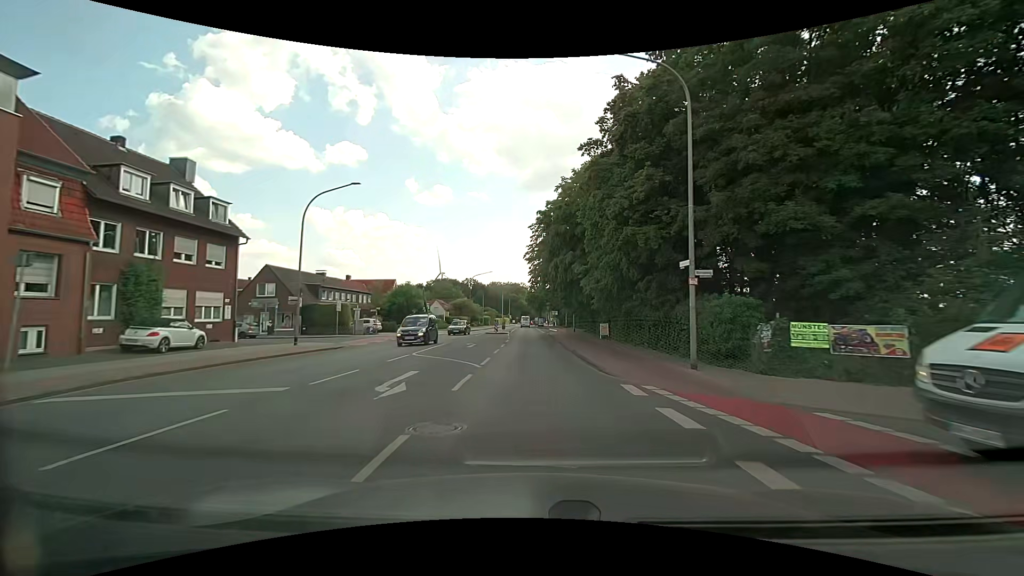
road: secondary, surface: asphalt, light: Day
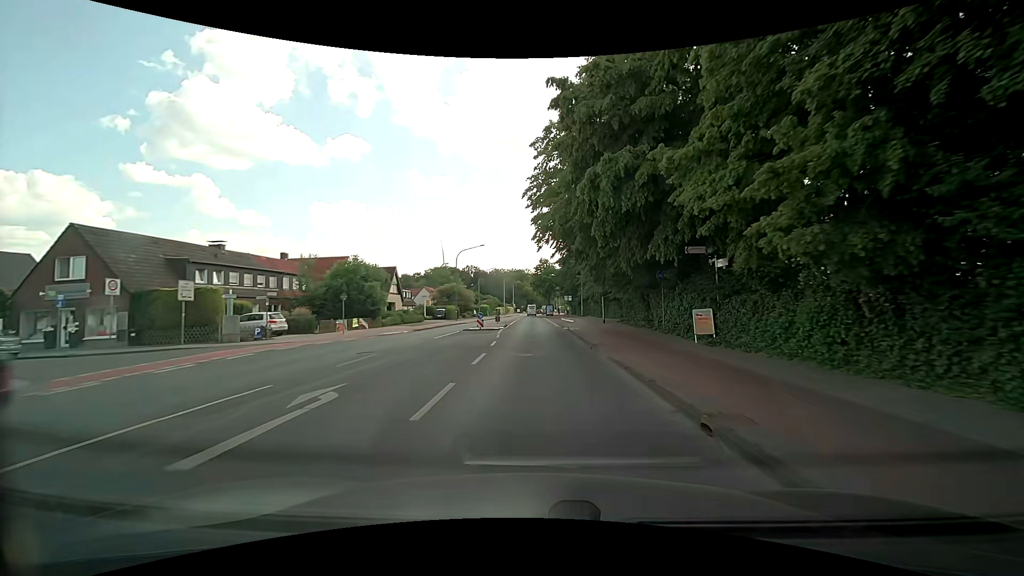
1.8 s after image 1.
(-0.4, +21.7) m; -2°
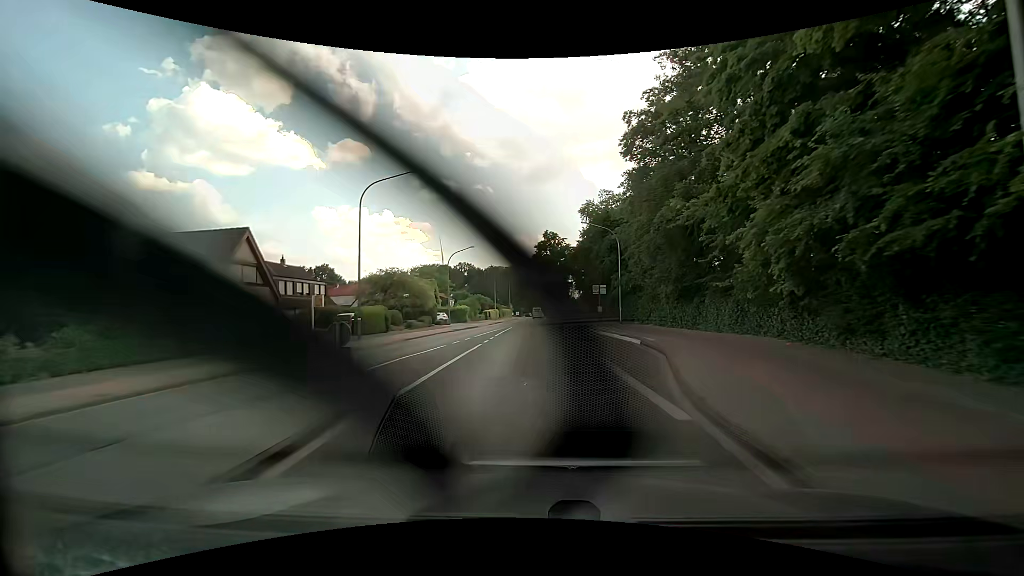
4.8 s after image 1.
(+0.5, +36.6) m; 0°
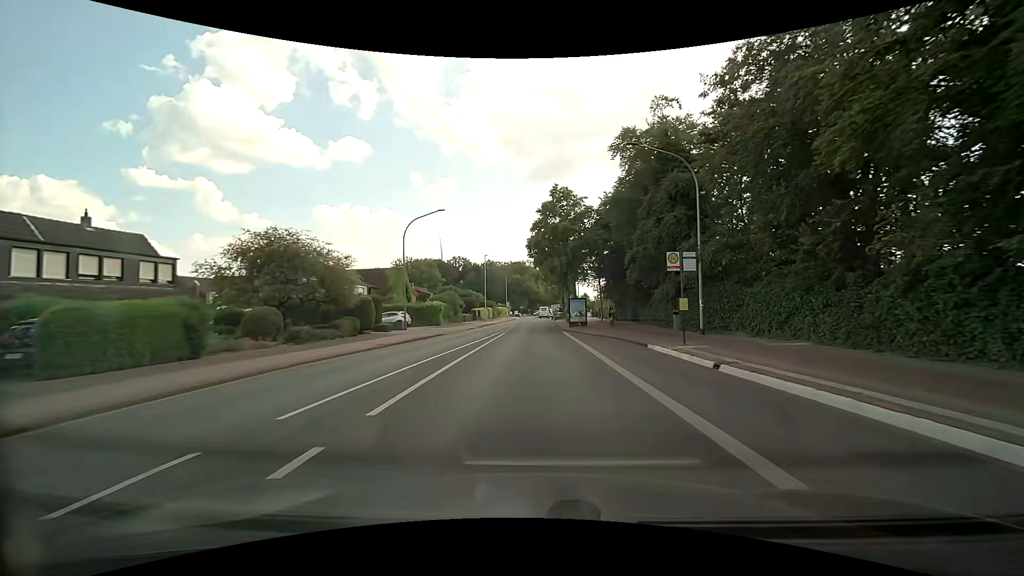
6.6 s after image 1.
(-0.1, +22.3) m; 0°
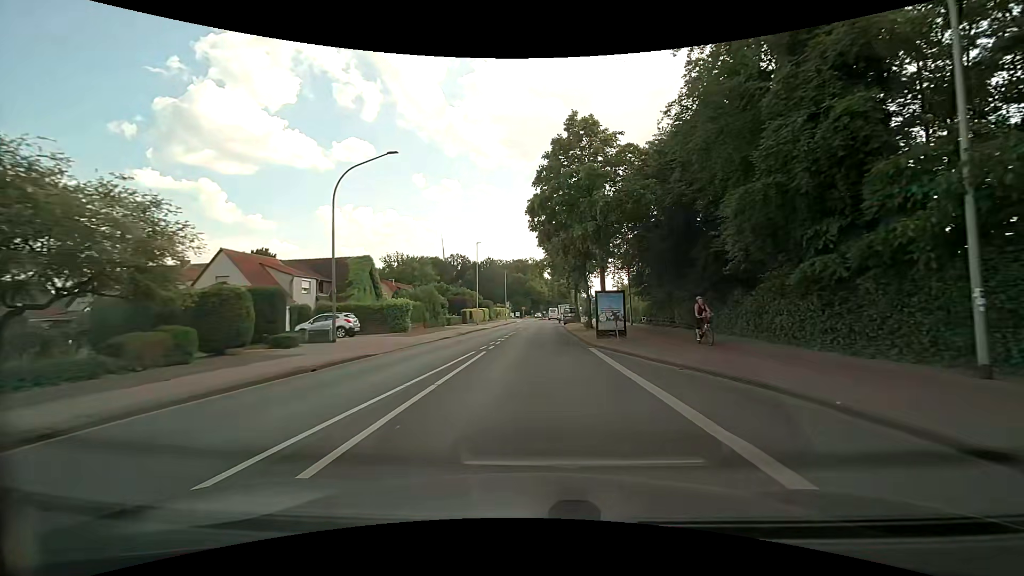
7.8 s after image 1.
(-0.1, +15.2) m; -1°
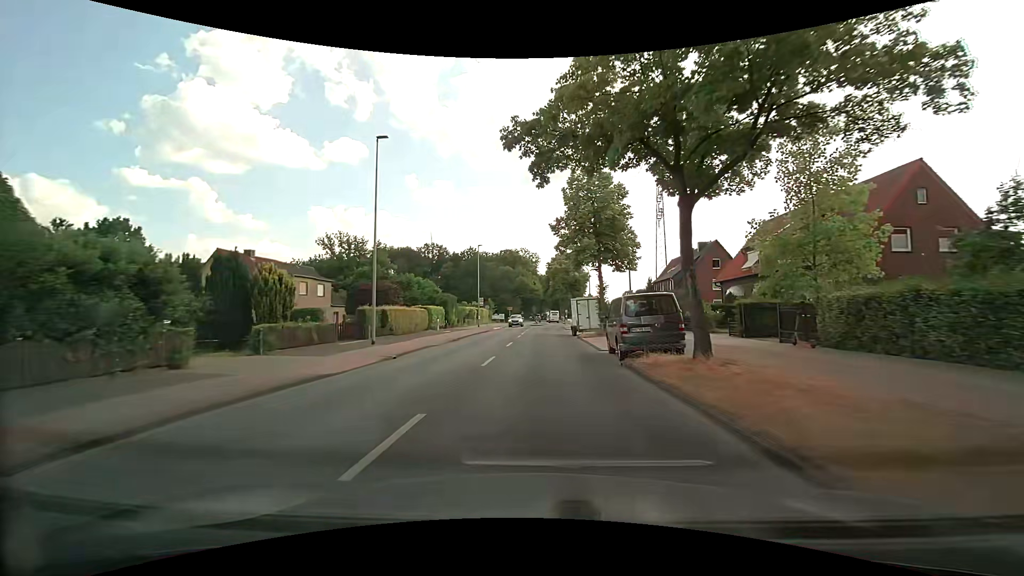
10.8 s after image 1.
(+0.4, +38.0) m; +1°
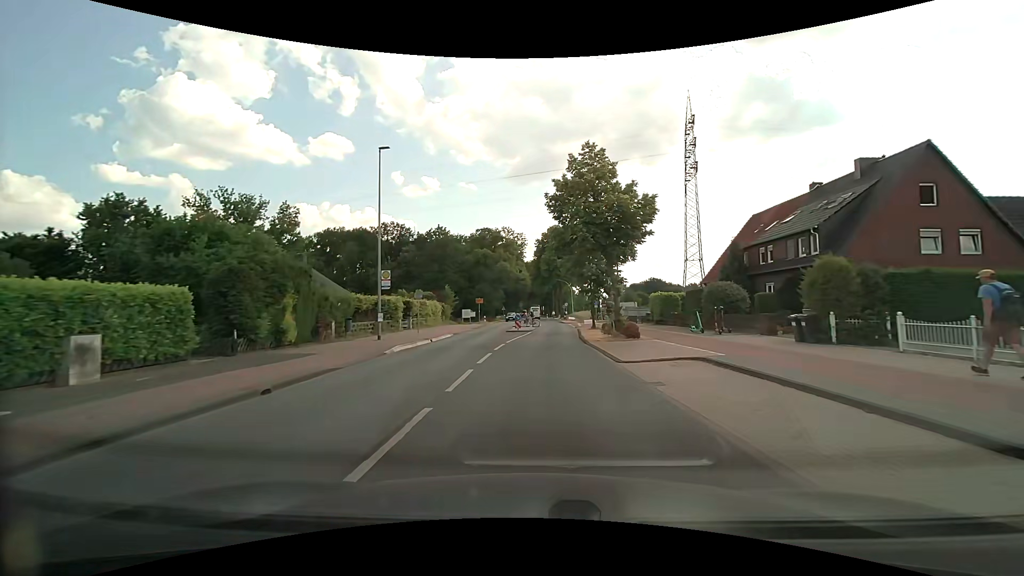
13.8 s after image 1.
(+0.7, +36.3) m; +2°
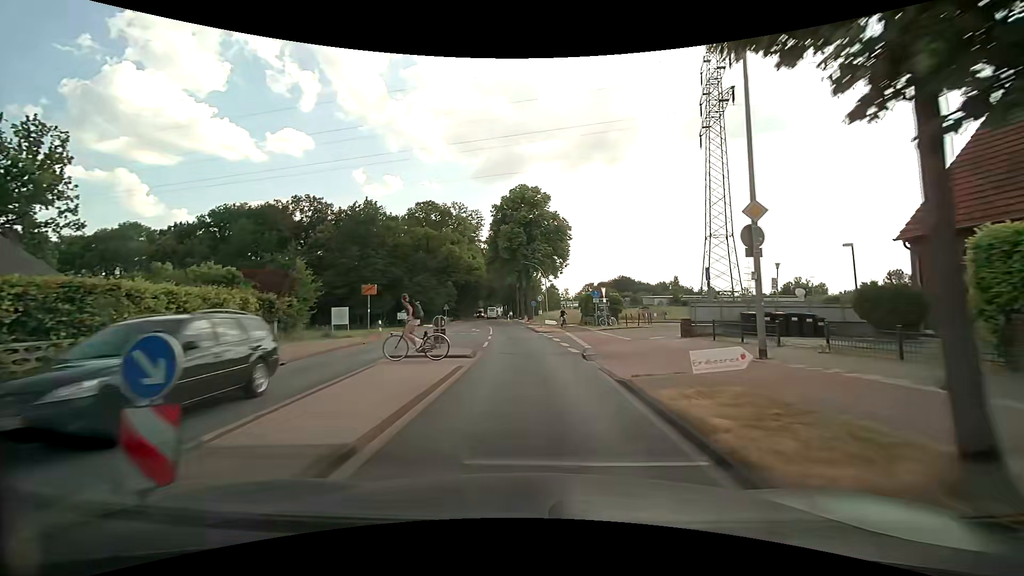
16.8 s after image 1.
(+1.0, +31.5) m; +4°
(0, +10) (0, +20) (-1, +30) (-2, +40) (-3, +50) (-5, +60) (-6, +70) (-7, +80) (-8, +90) (-9, +100) m
